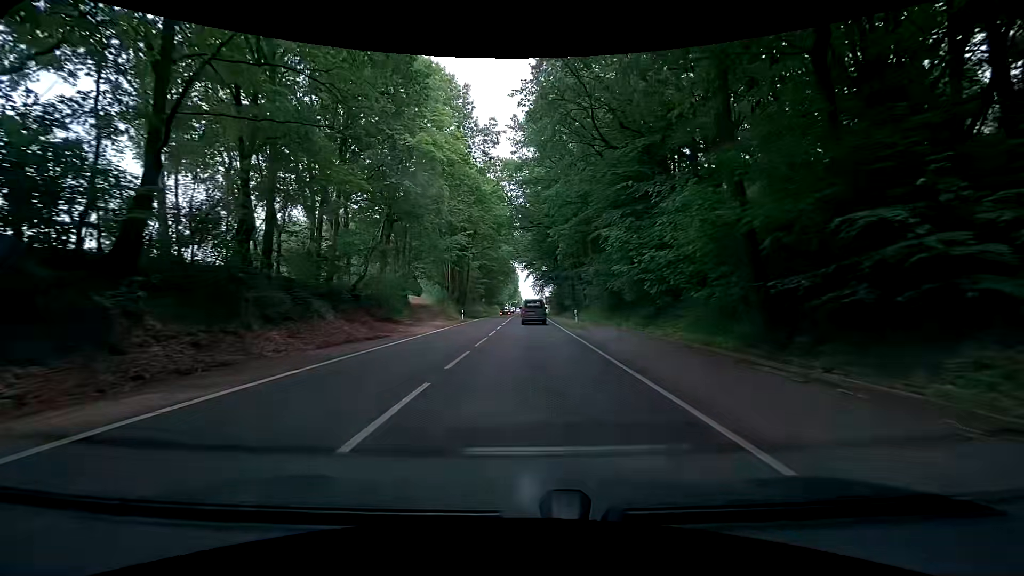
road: primary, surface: asphalt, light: Day
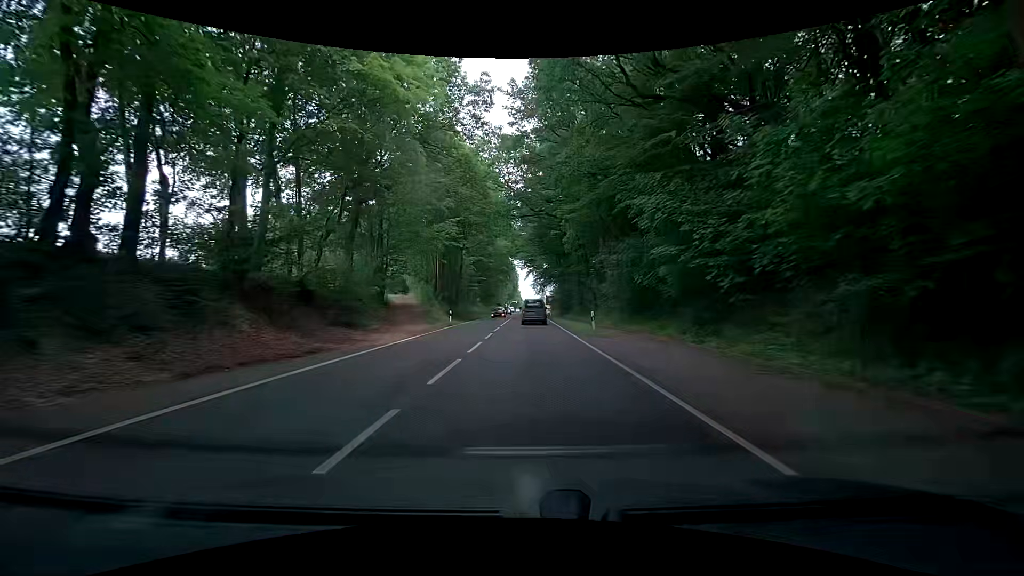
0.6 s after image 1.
(0.0, +8.2) m; 0°
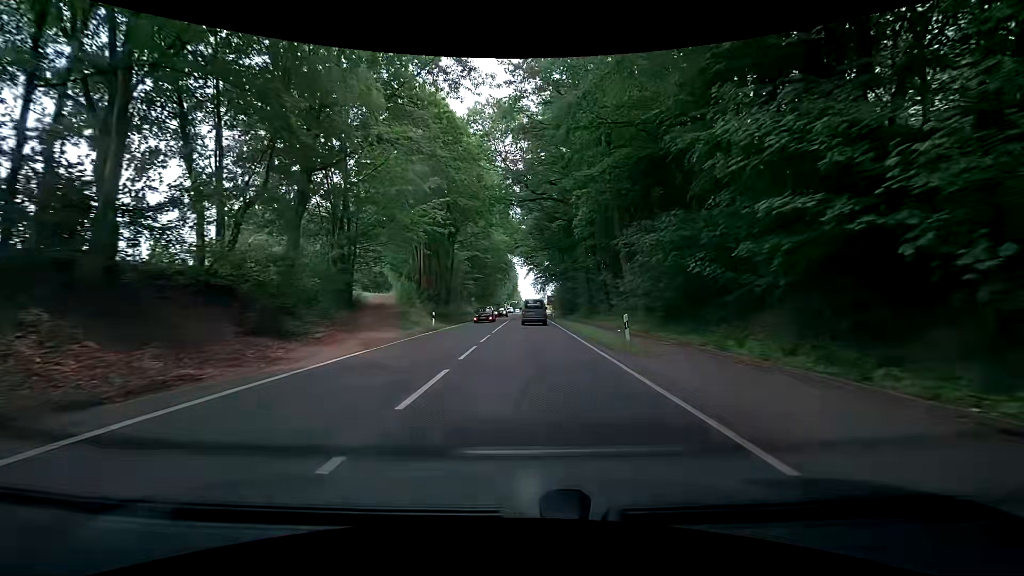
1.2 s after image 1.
(-0.2, +8.1) m; -2°
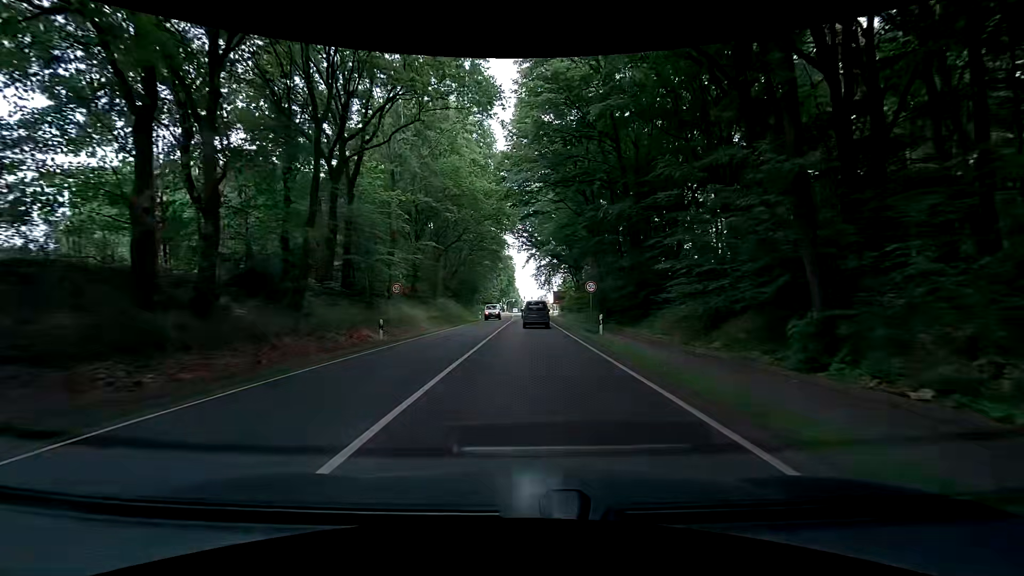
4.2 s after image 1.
(+0.7, +39.0) m; 0°
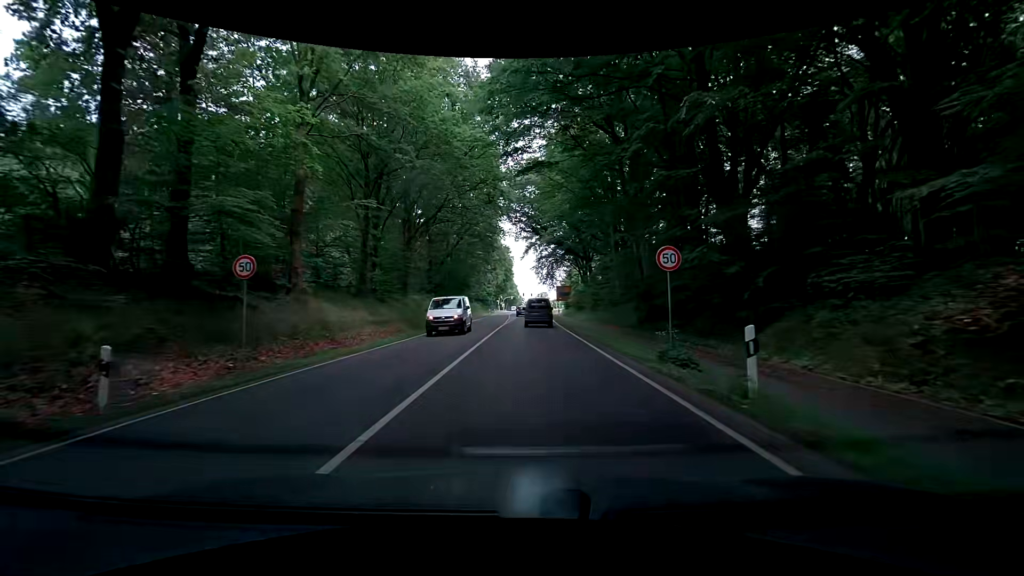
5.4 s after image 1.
(+0.4, +14.9) m; +1°
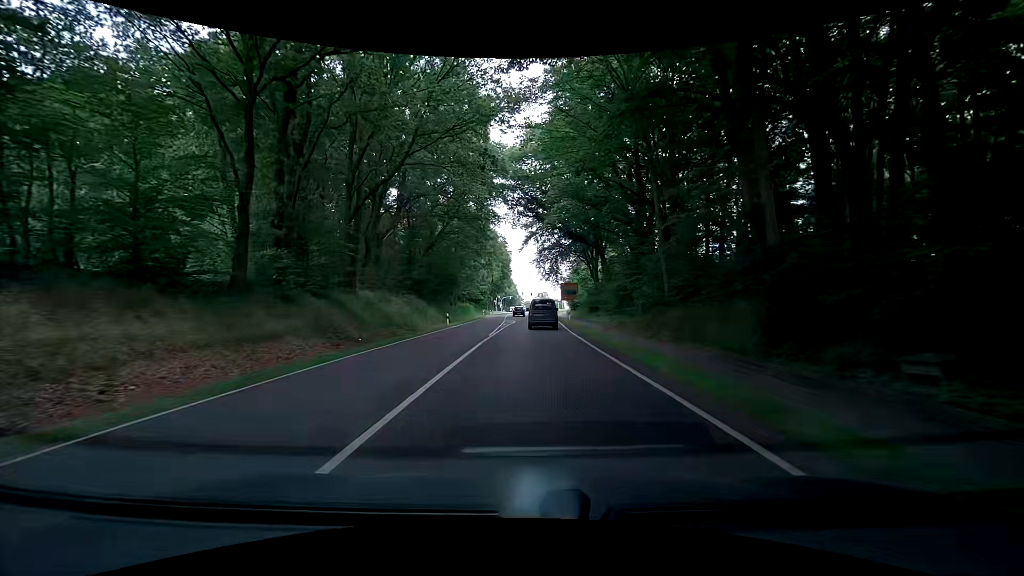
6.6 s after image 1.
(+0.1, +14.2) m; +1°
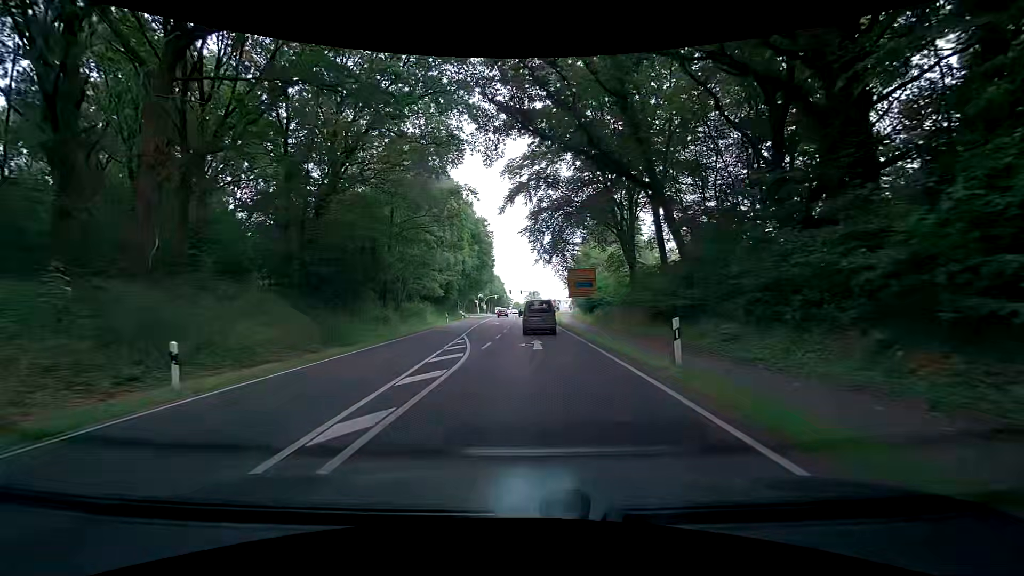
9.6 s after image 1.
(-0.6, +32.9) m; 0°
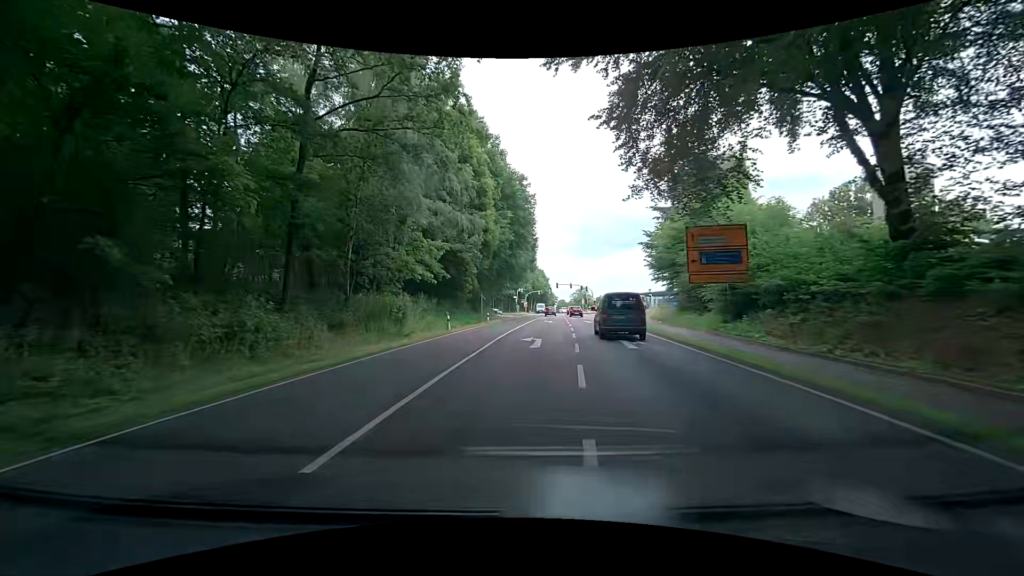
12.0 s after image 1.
(-1.2, +27.5) m; -5°
